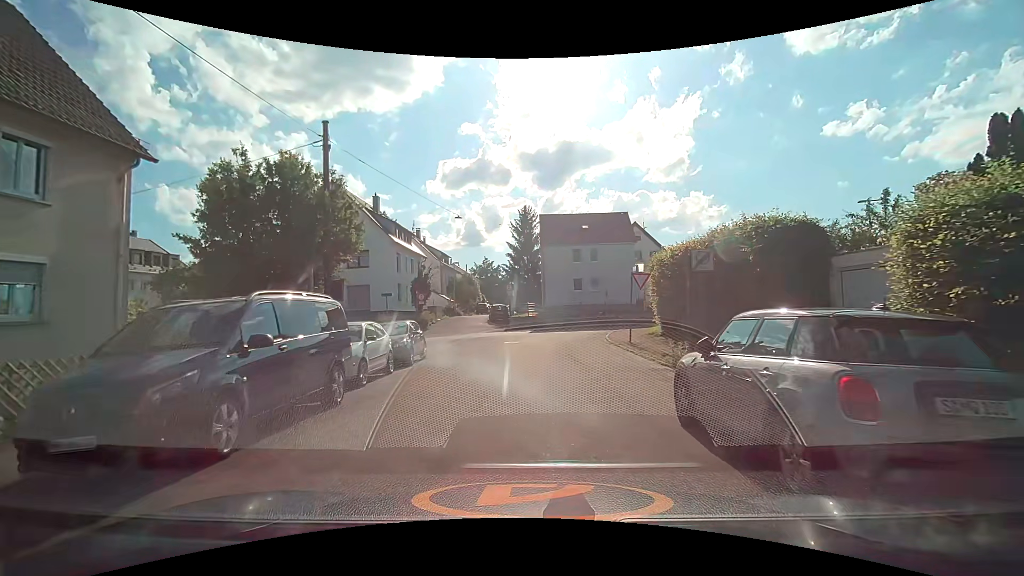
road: residential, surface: asphalt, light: Day
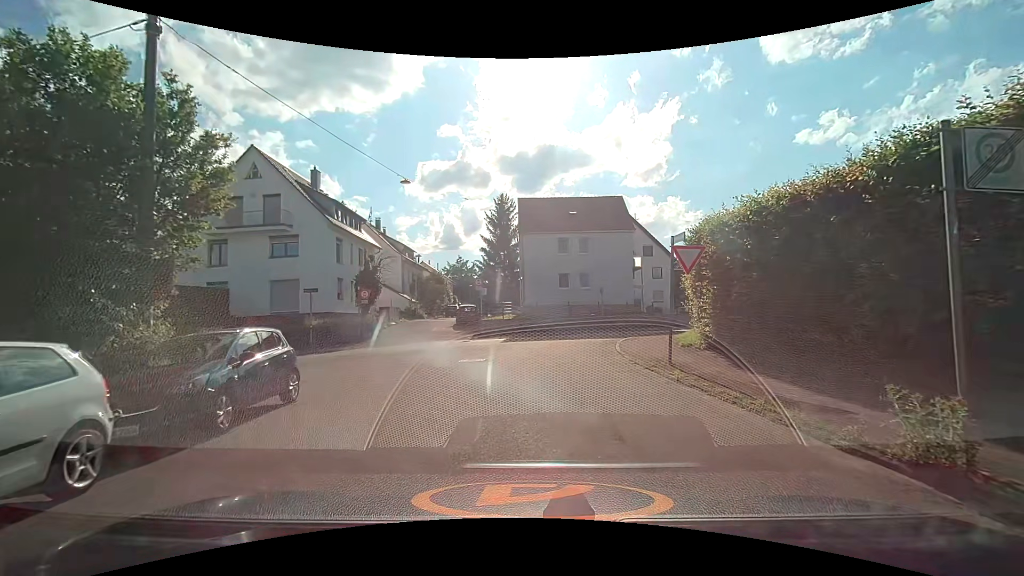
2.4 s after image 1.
(0.0, +8.8) m; +2°
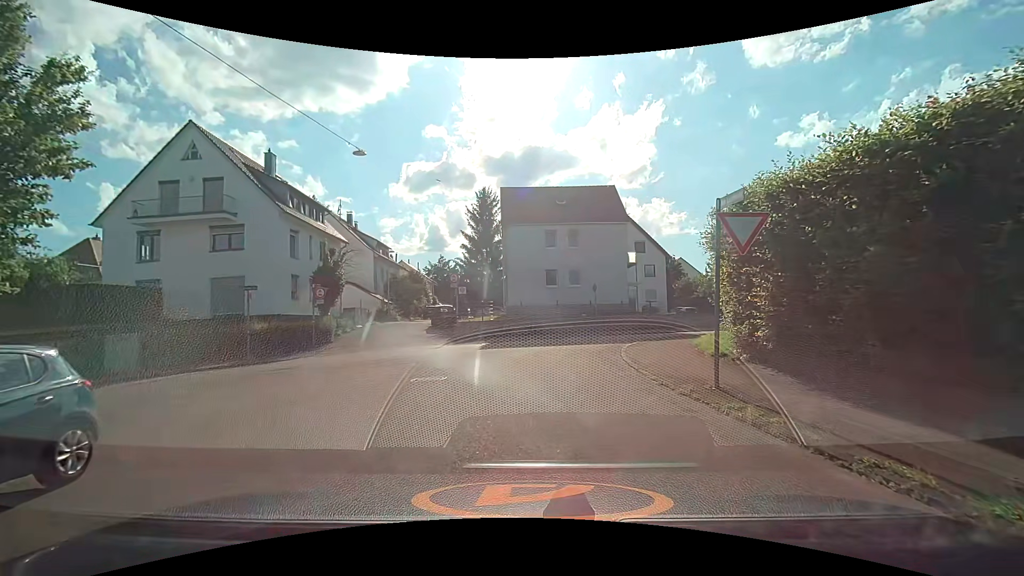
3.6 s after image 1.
(+0.1, +4.2) m; +2°
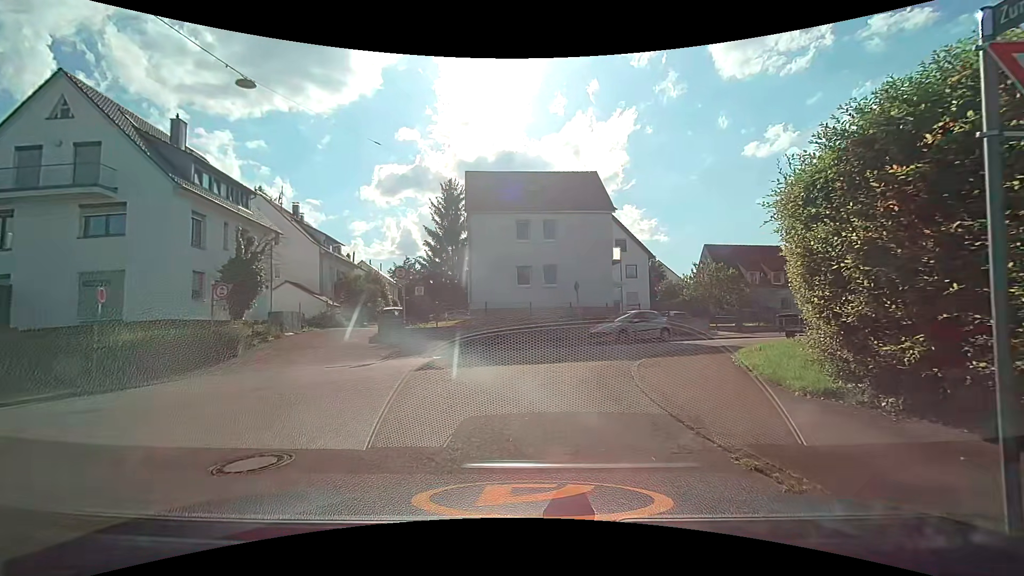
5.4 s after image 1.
(+0.2, +5.7) m; +3°
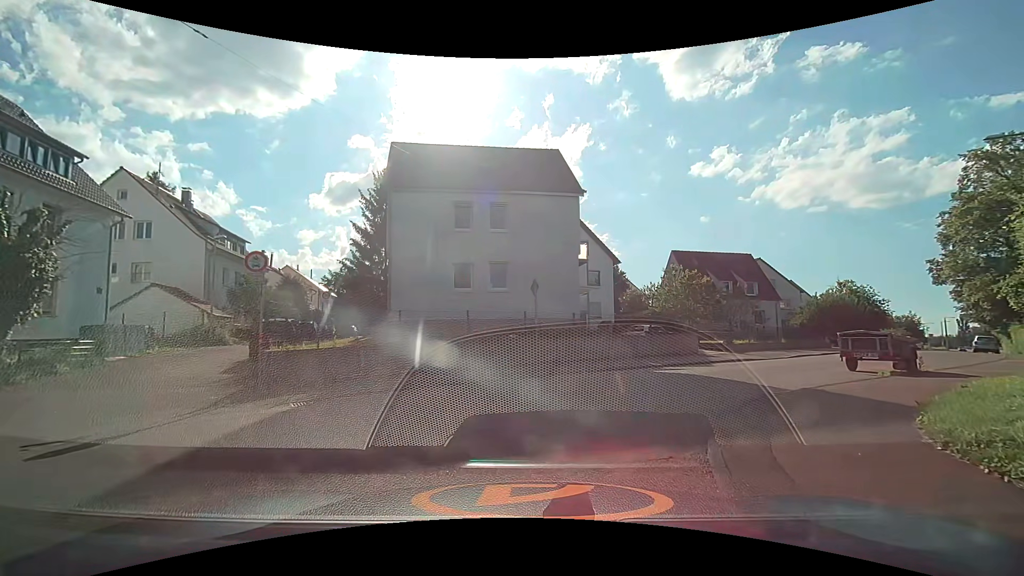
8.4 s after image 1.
(+0.4, +7.6) m; +7°
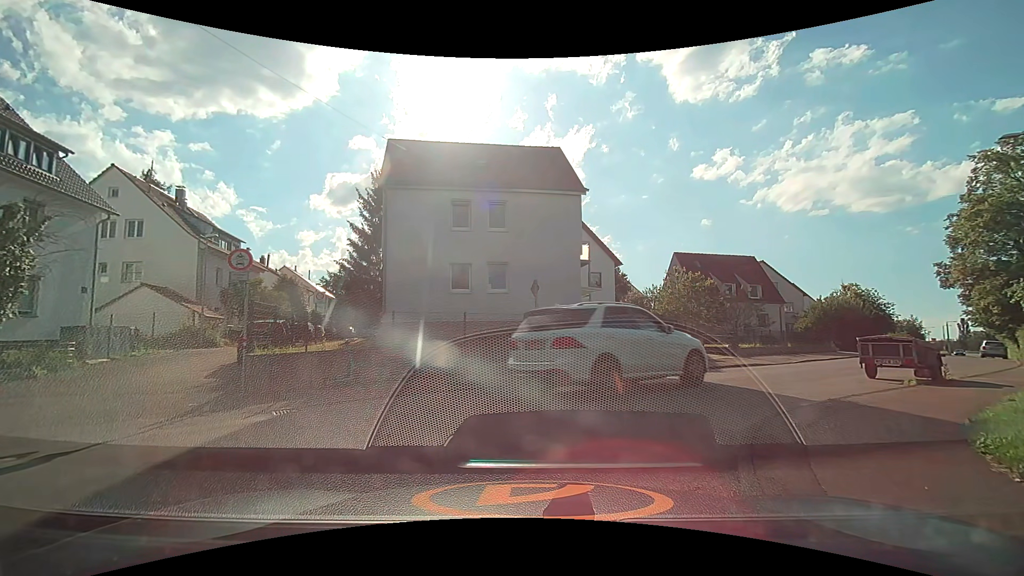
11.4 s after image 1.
(0.0, +0.8) m; 0°
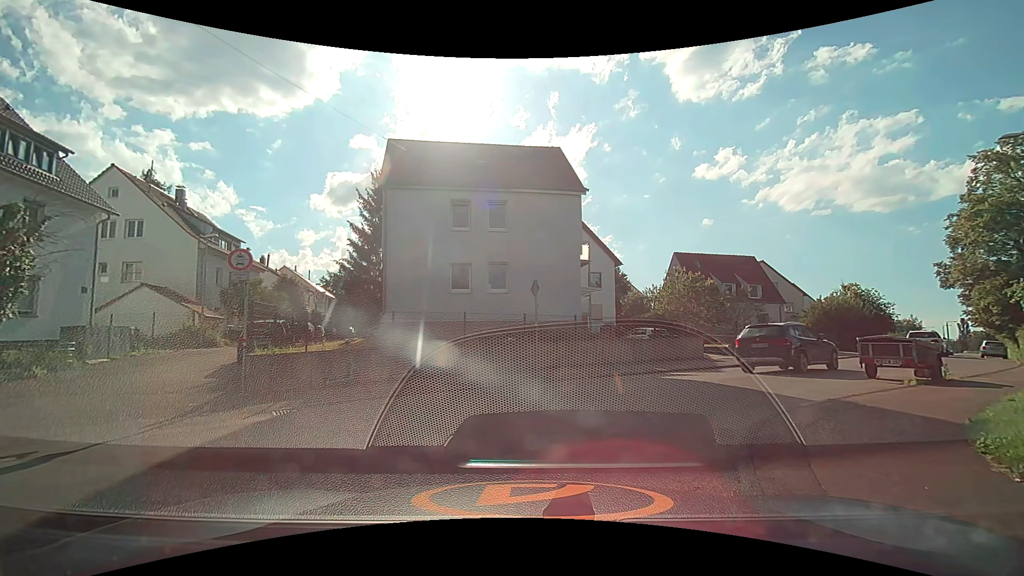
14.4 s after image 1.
(0.0, 0.0) m; 0°
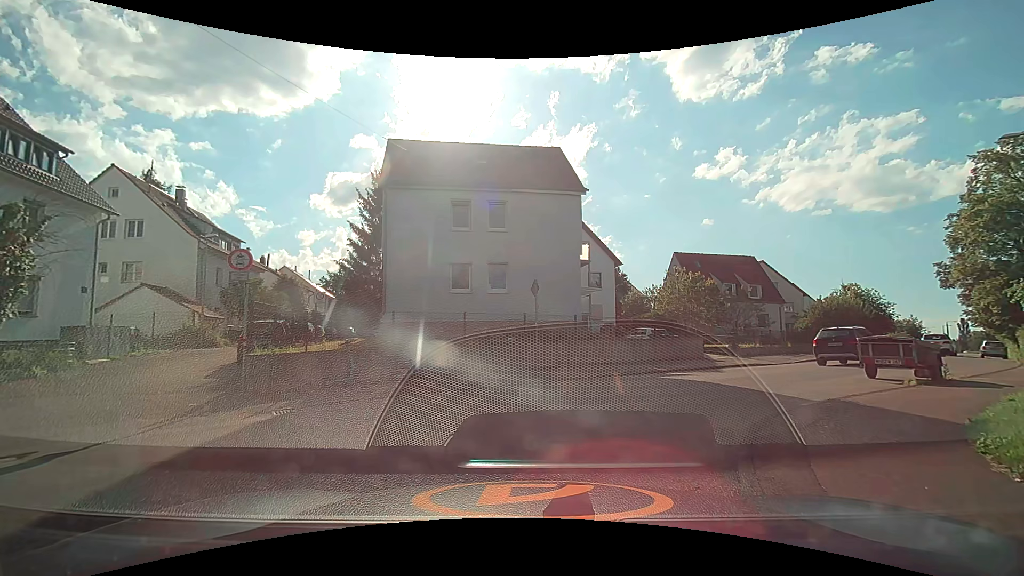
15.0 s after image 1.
(0.0, 0.0) m; 0°
(0, +10) (+6, +18) (+14, +25) (+21, +32) (+28, +39) (+34, +47) (+41, +54) (+48, +61) (+54, +69) (+61, +76) m
